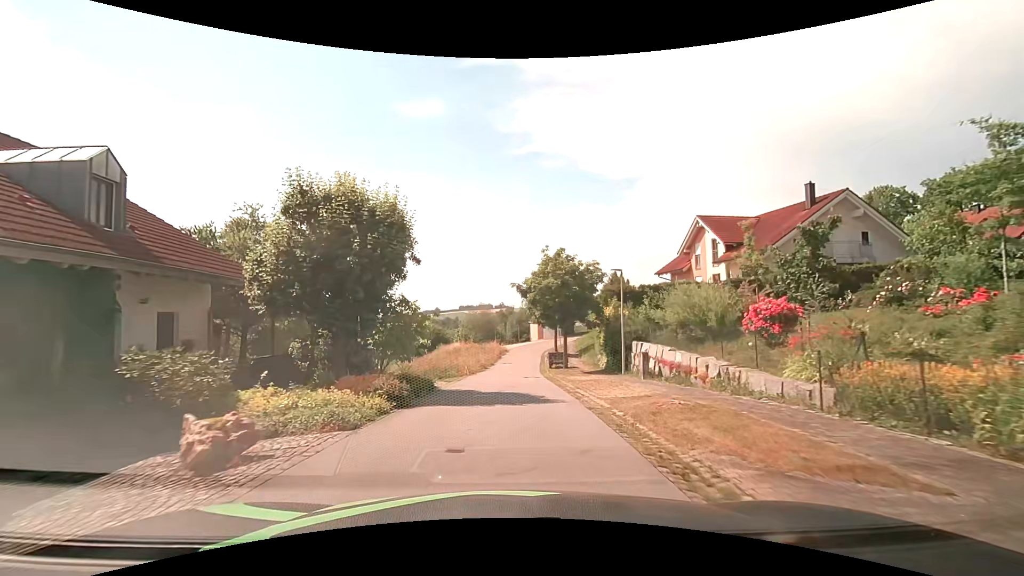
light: Day
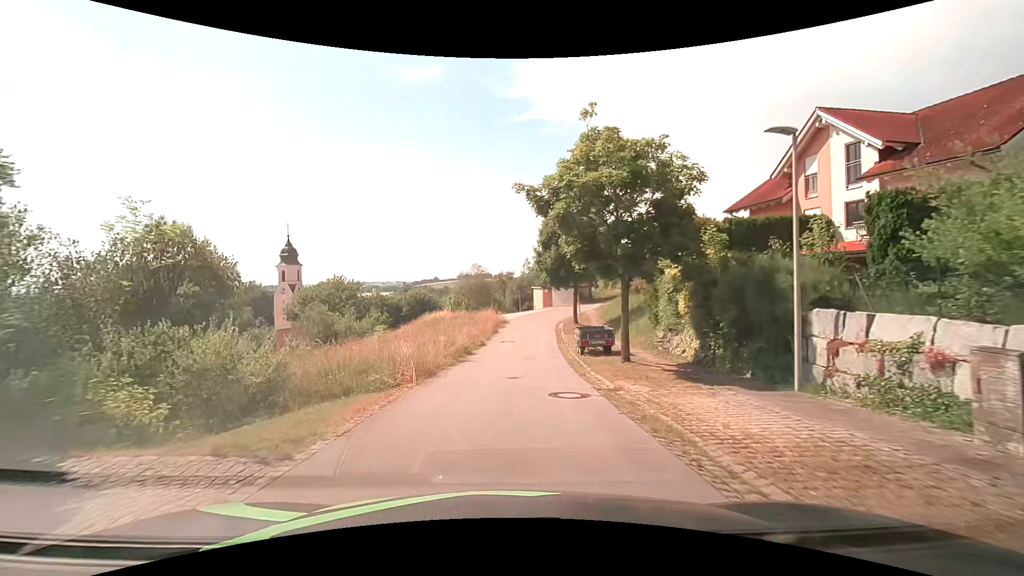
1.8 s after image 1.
(0.0, +14.9) m; +1°
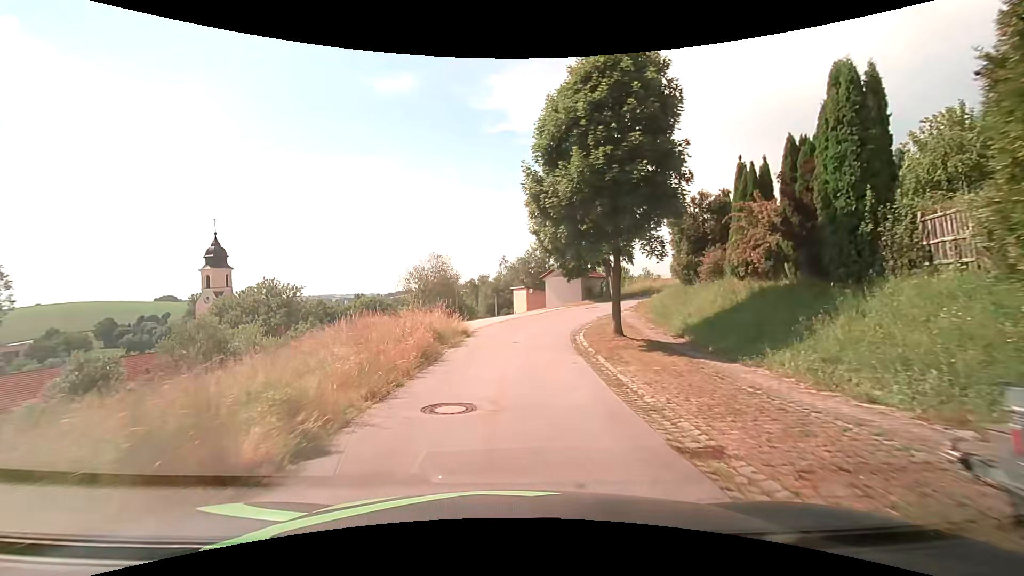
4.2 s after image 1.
(+0.2, +19.7) m; +1°
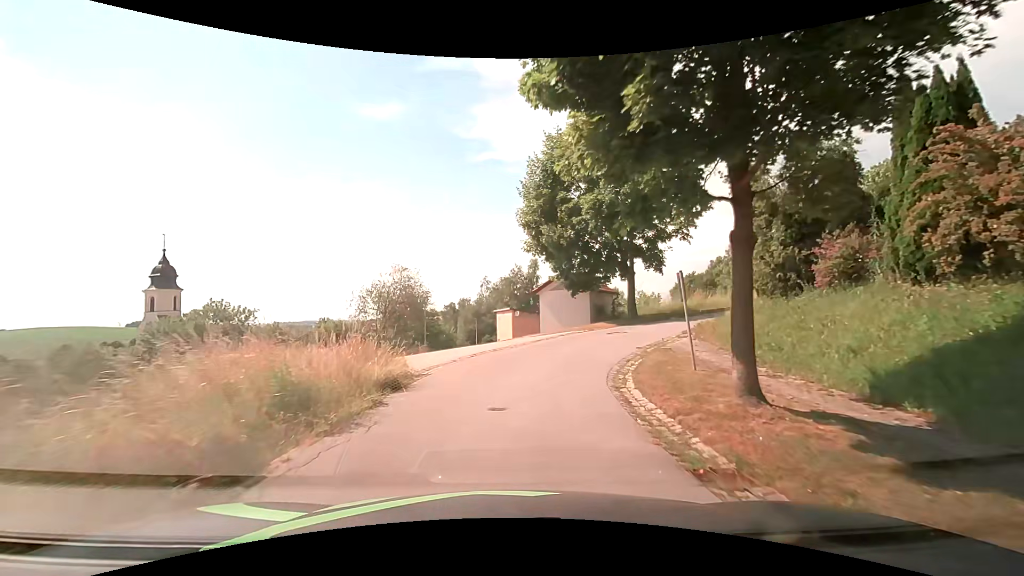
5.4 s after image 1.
(+0.3, +9.7) m; +2°
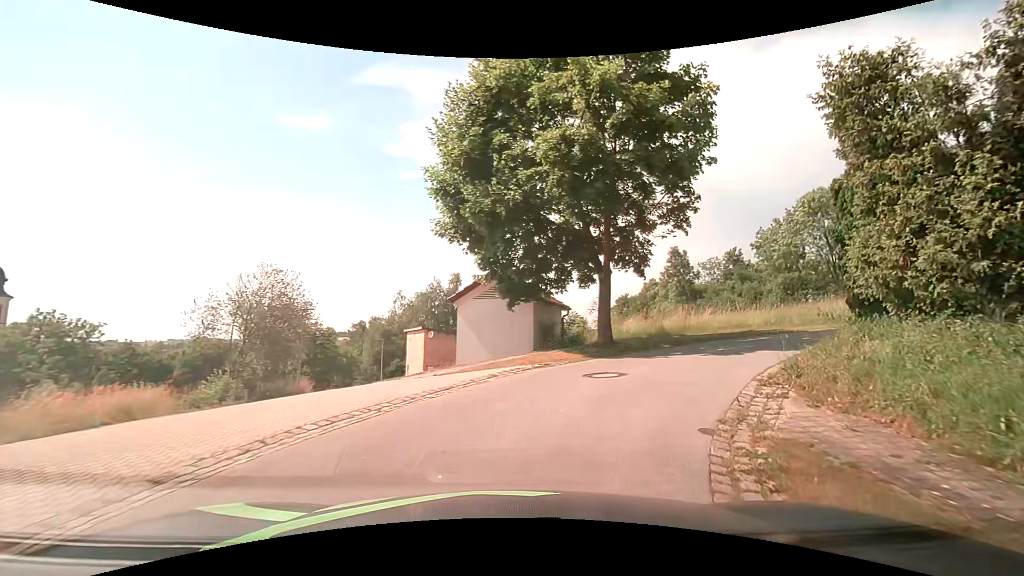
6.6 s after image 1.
(+0.5, +8.8) m; +9°
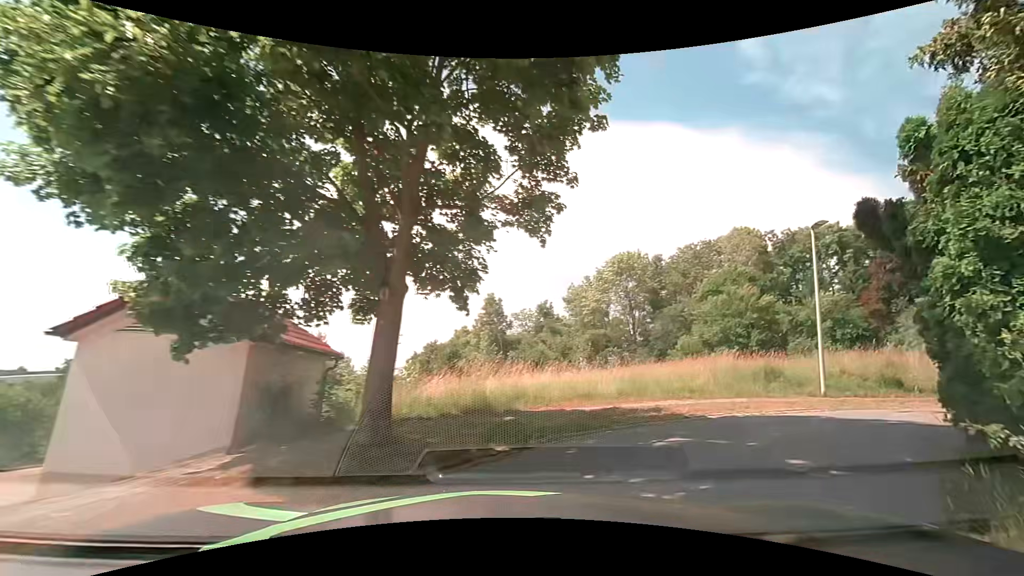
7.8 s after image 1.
(+1.1, +7.2) m; +18°
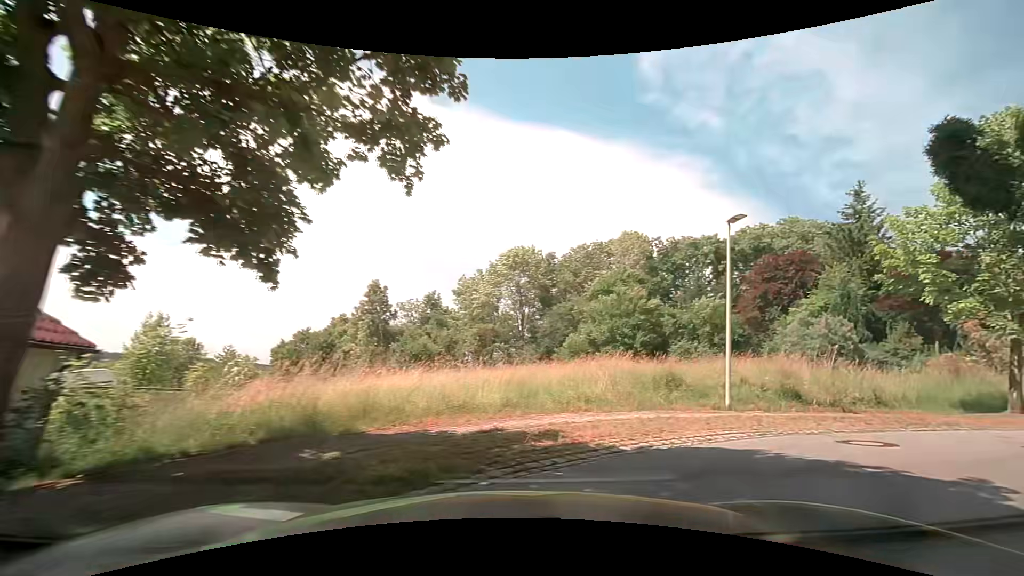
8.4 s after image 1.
(+0.4, +3.1) m; +11°
